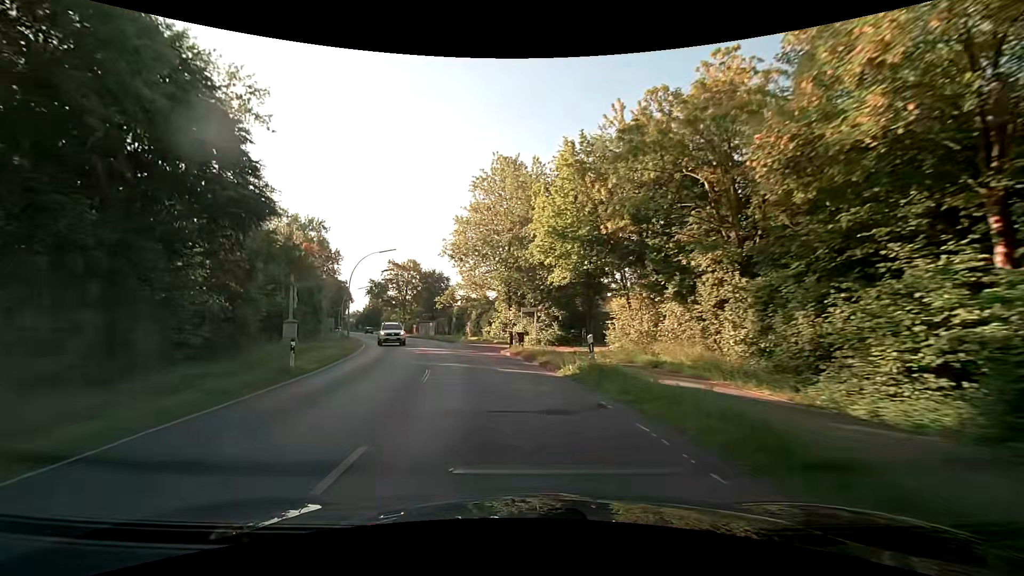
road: secondary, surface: asphalt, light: Day
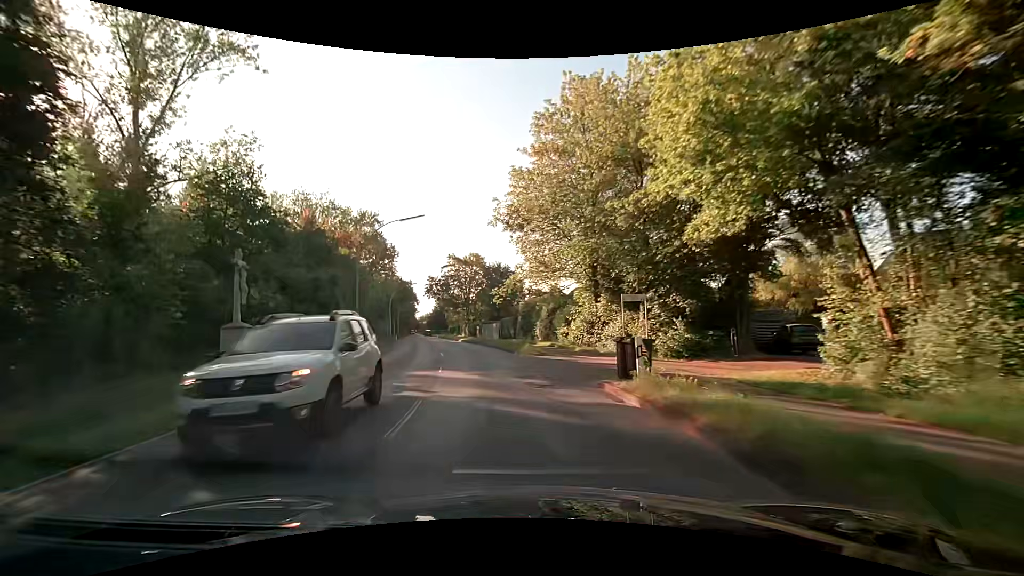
(-1.2, +15.1) m; -9°
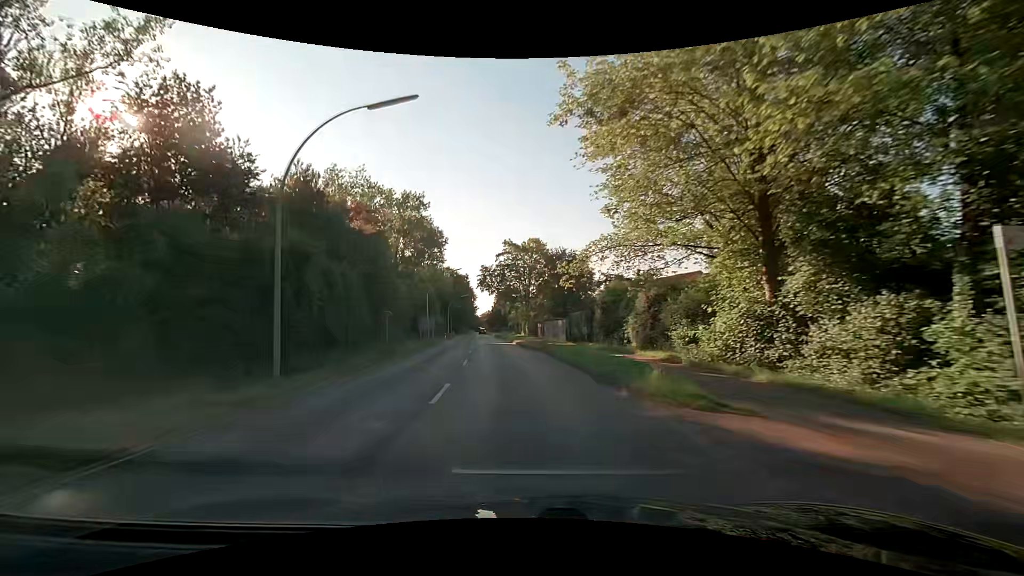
(-0.9, +15.6) m; -8°
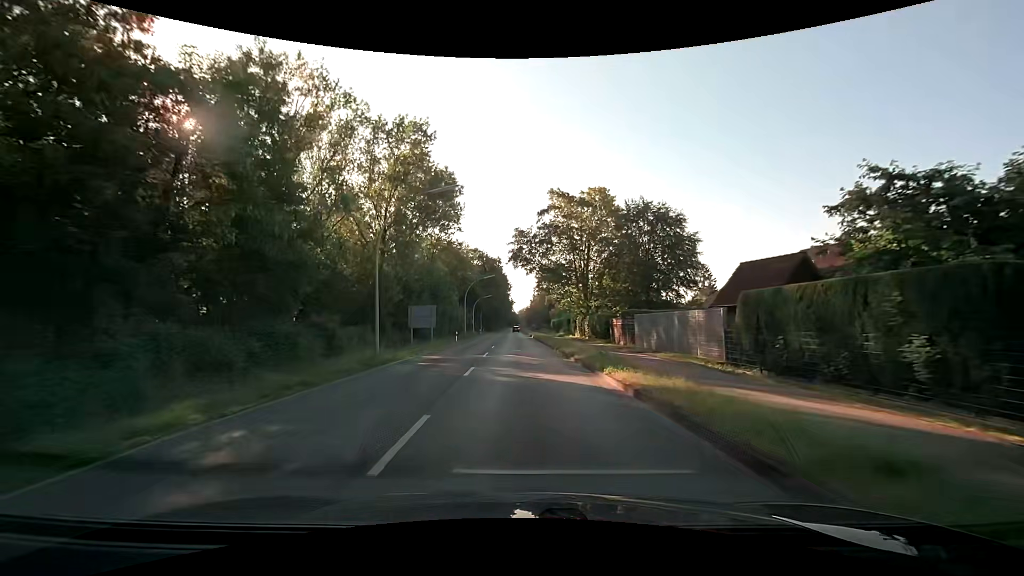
(-1.6, +31.6) m; -4°
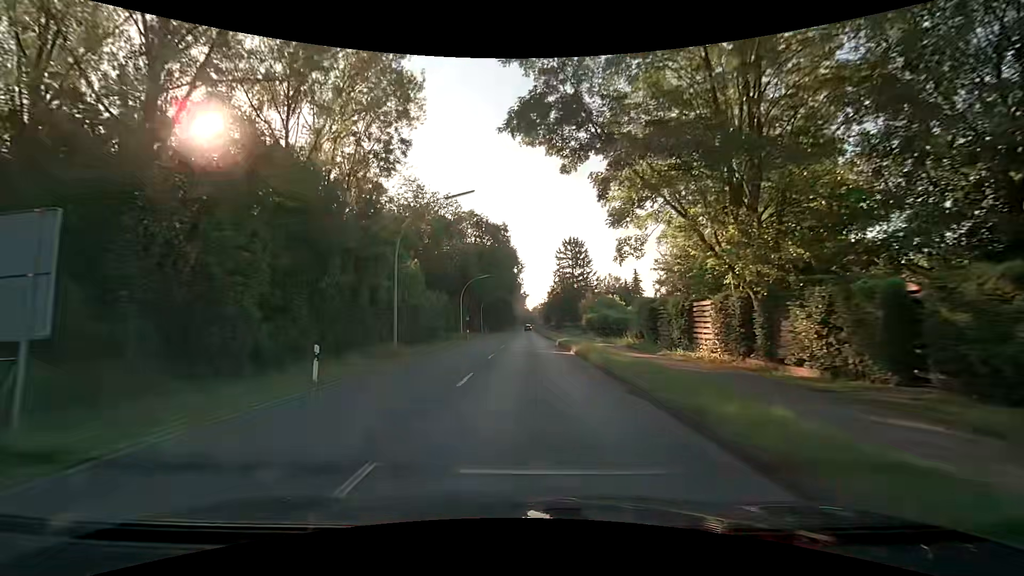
(-0.7, +38.9) m; -2°
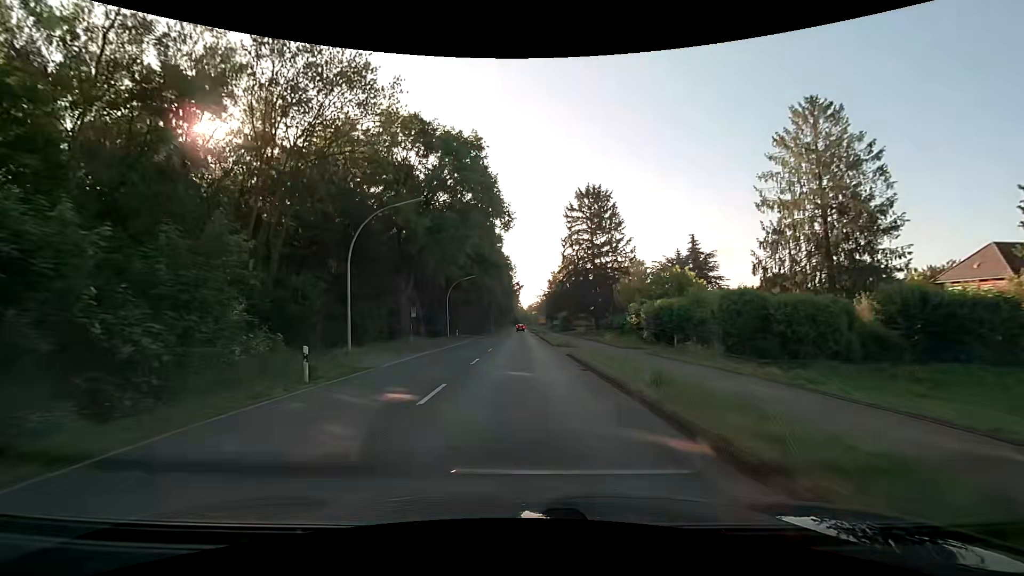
(+0.3, +38.9) m; +1°
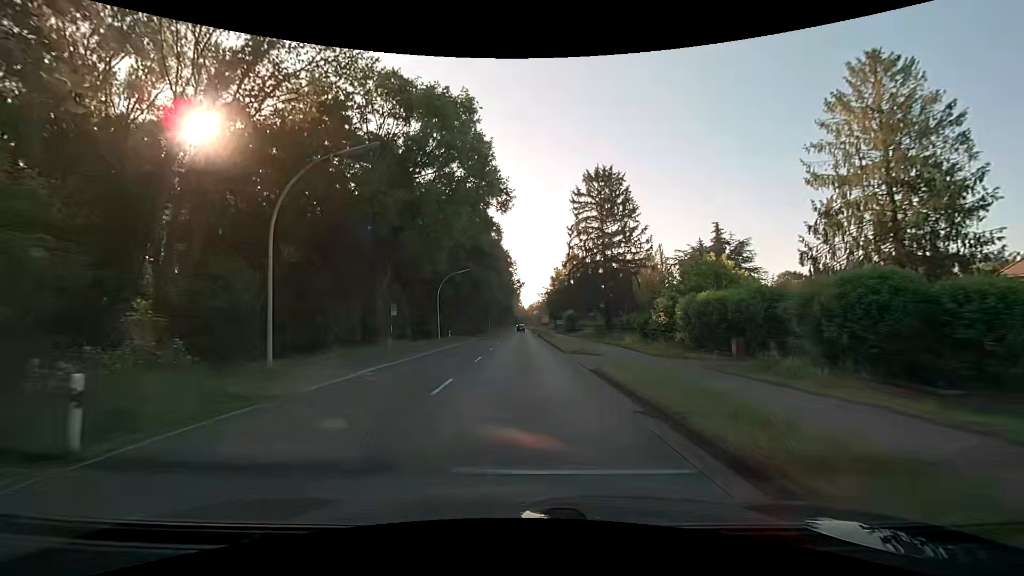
(0.0, +7.8) m; 0°
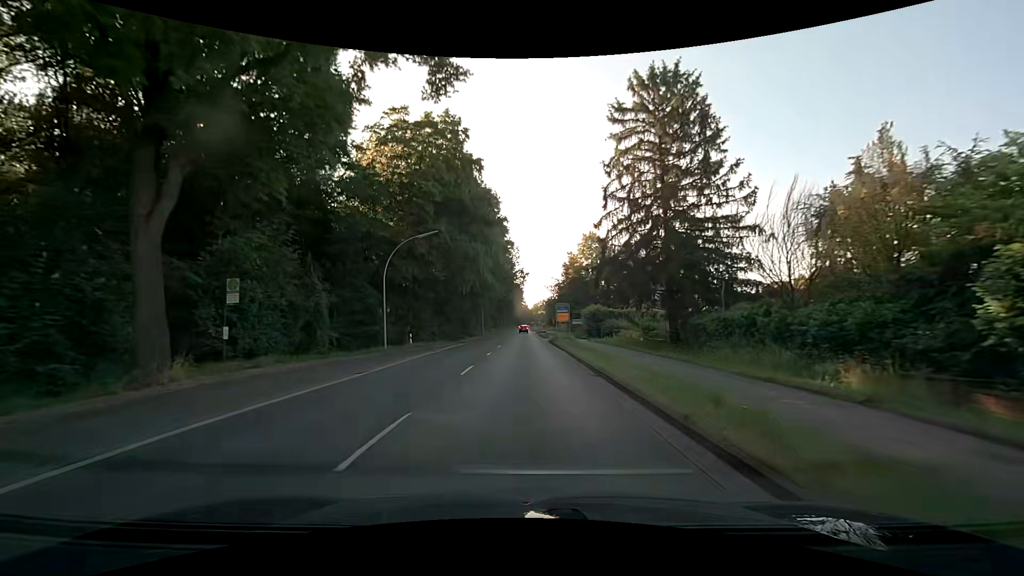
(+0.1, +23.3) m; 0°
(0, +10) (0, +20) (0, +30) (0, +40) (0, +50) (0, +60) (0, +70) (0, +80) (0, +90) (0, +100) m
